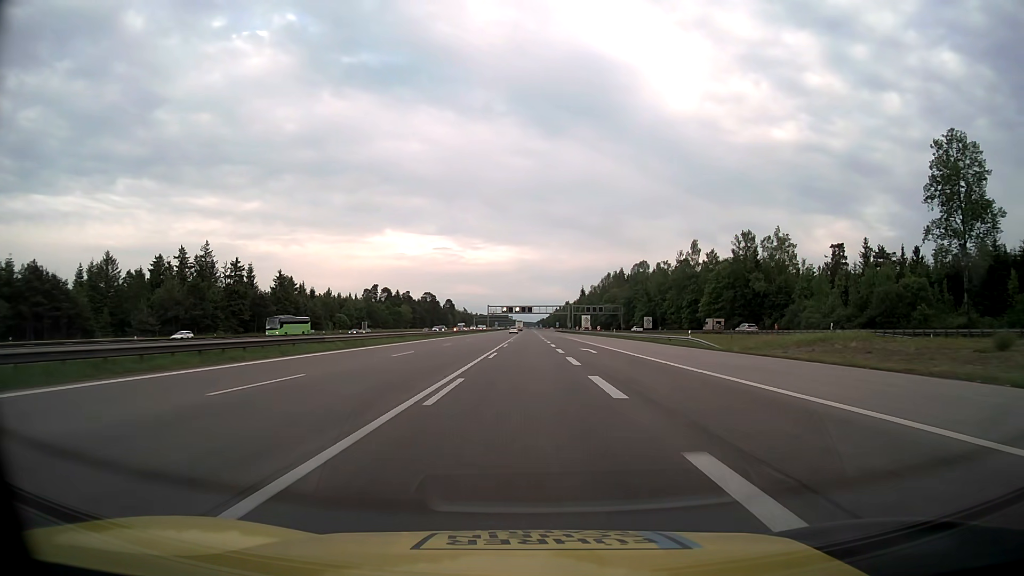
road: motorway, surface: asphalt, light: Day
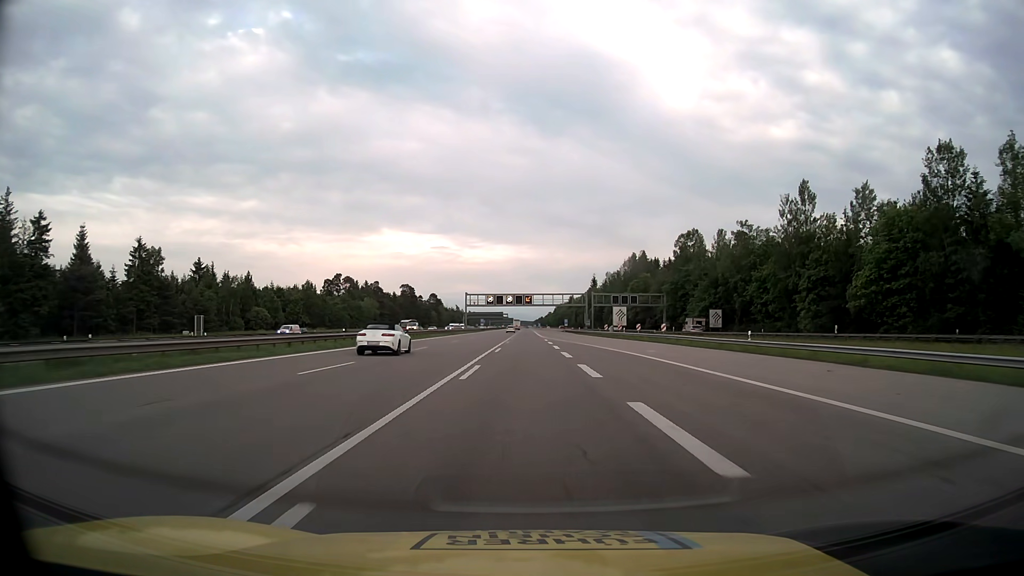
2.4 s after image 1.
(+0.2, +67.1) m; 0°
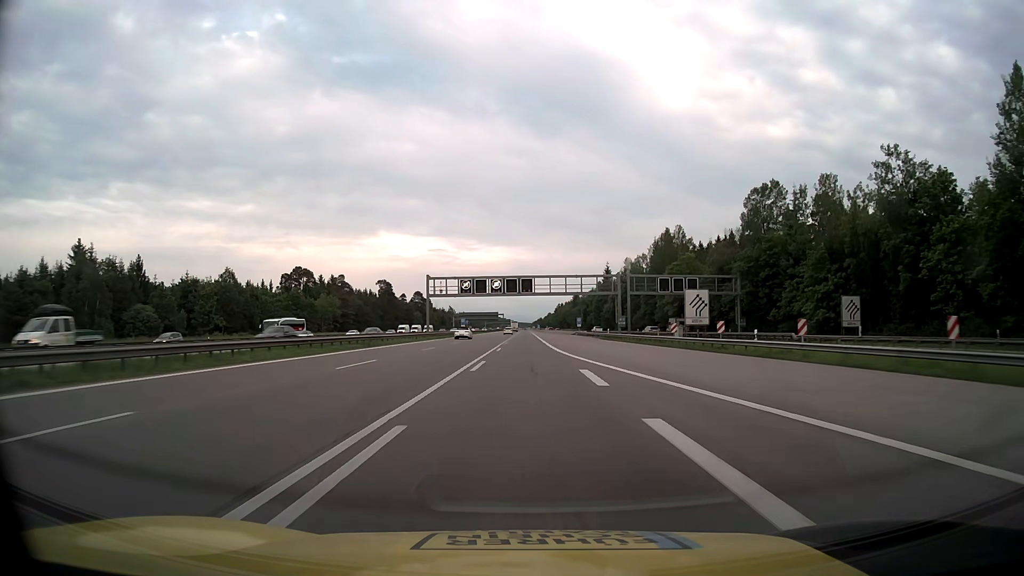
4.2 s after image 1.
(+0.1, +50.3) m; 0°
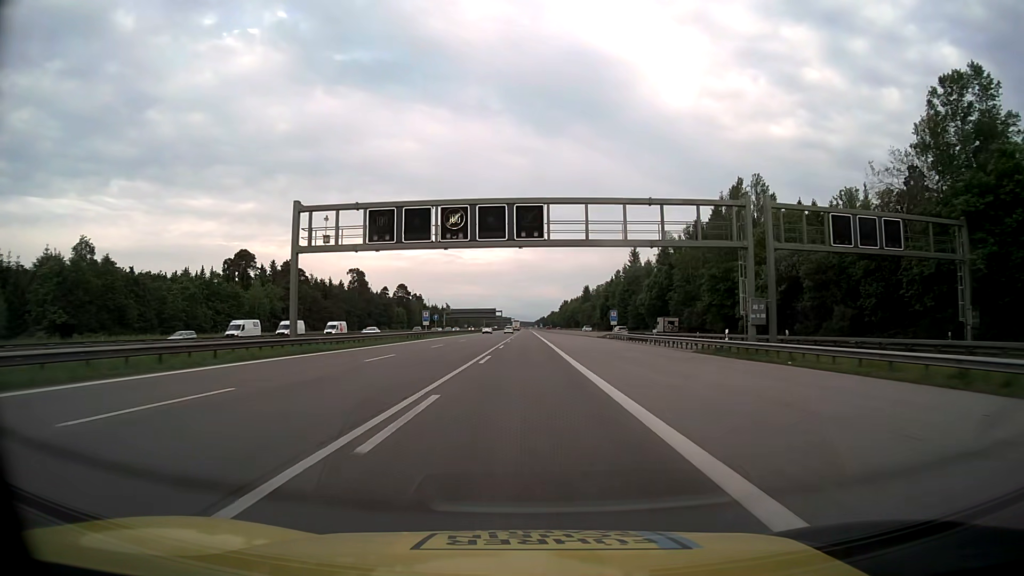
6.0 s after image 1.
(0.0, +50.3) m; 0°
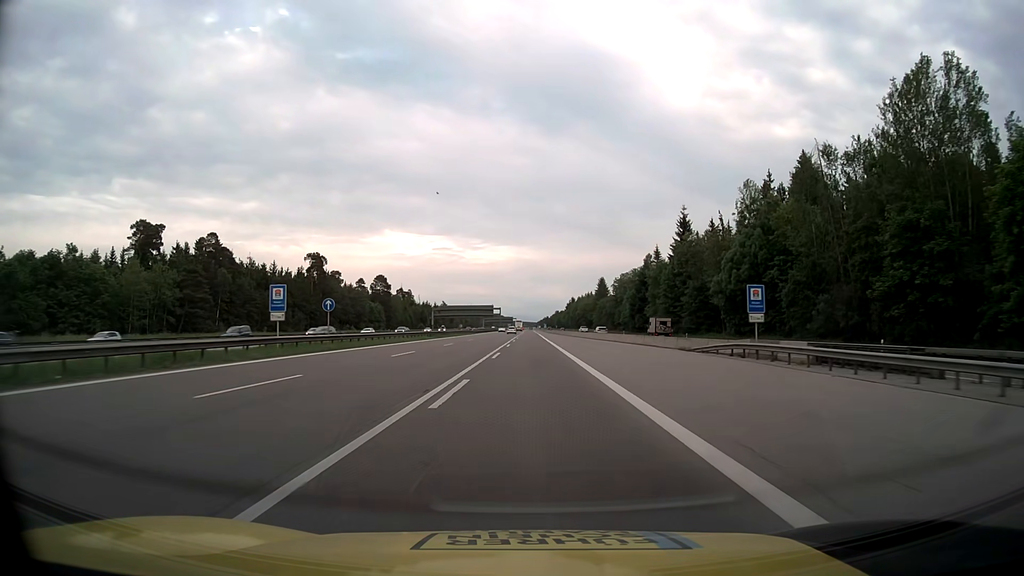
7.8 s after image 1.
(-0.1, +50.3) m; 0°
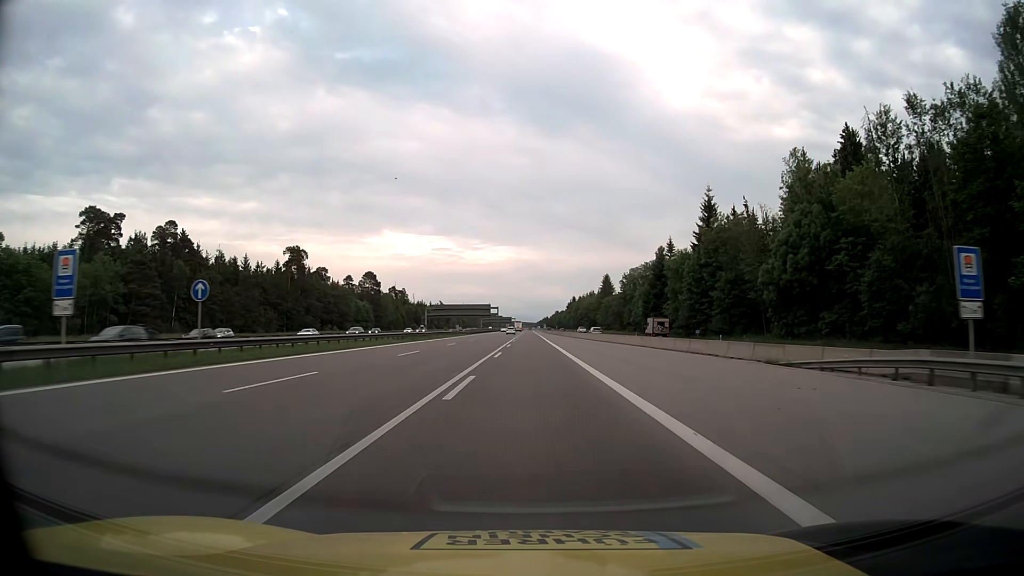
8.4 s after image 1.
(0.0, +16.8) m; 0°
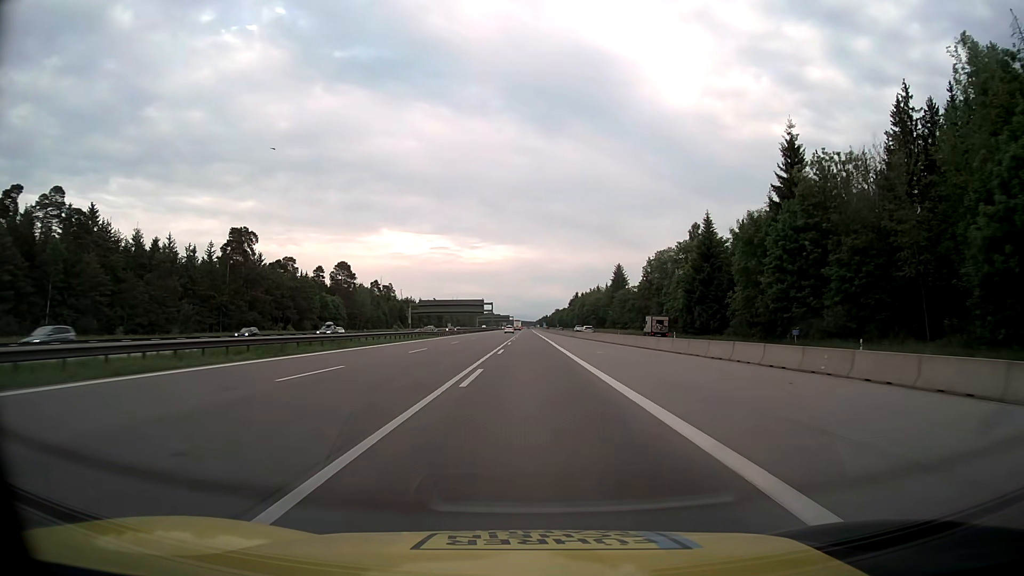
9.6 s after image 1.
(0.0, +33.6) m; 0°
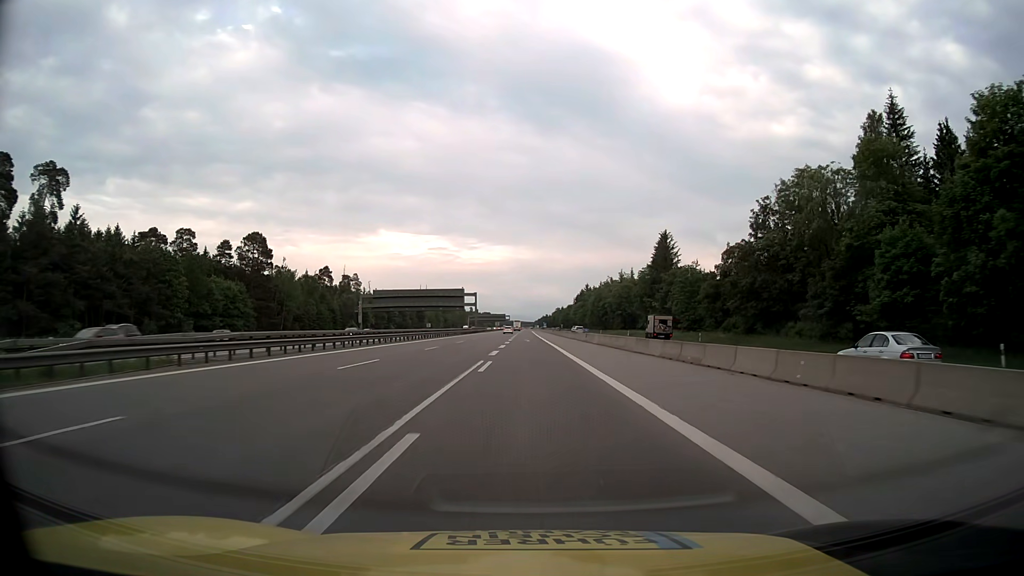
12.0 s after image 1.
(+0.1, +67.2) m; 0°
(0, +10) (0, +20) (0, +30) (0, +40) (0, +50) (0, +60) (0, +70) (0, +80) (-1, +90) (-1, +100) m
